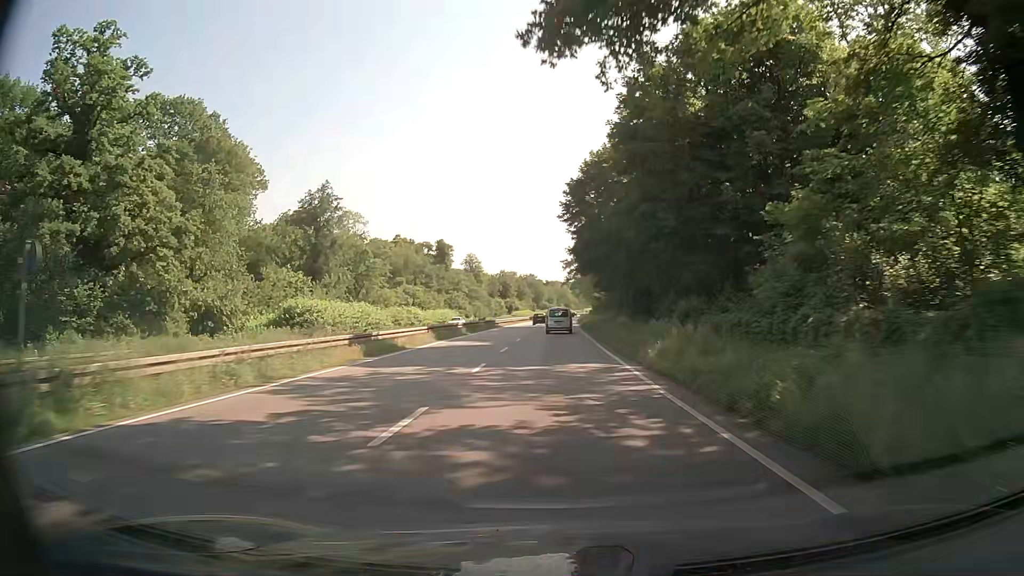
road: trunk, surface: asphalt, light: Day
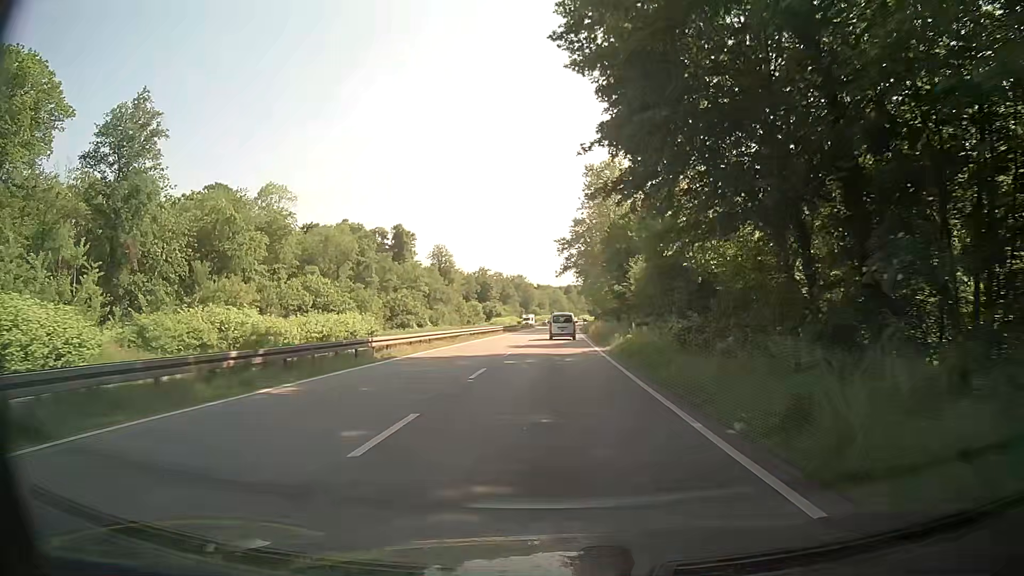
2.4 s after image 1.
(+0.3, +45.5) m; +1°
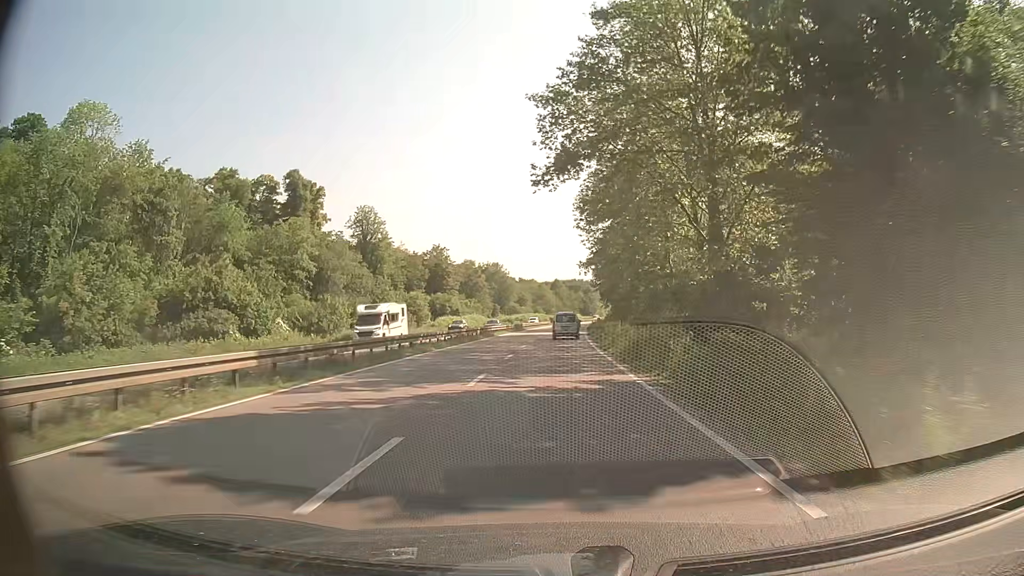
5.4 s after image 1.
(+0.5, +56.2) m; +1°
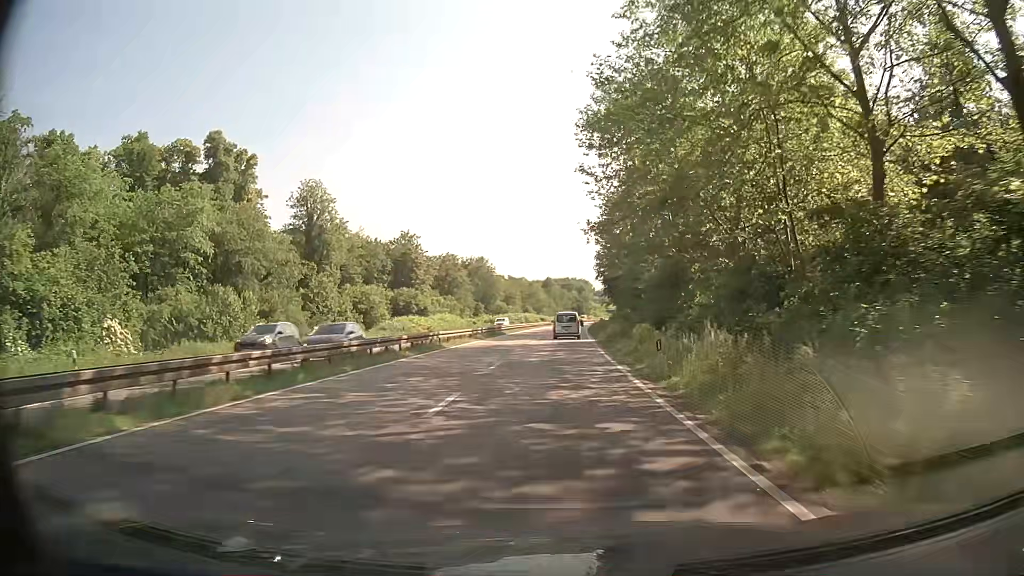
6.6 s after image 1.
(0.0, +22.3) m; +1°
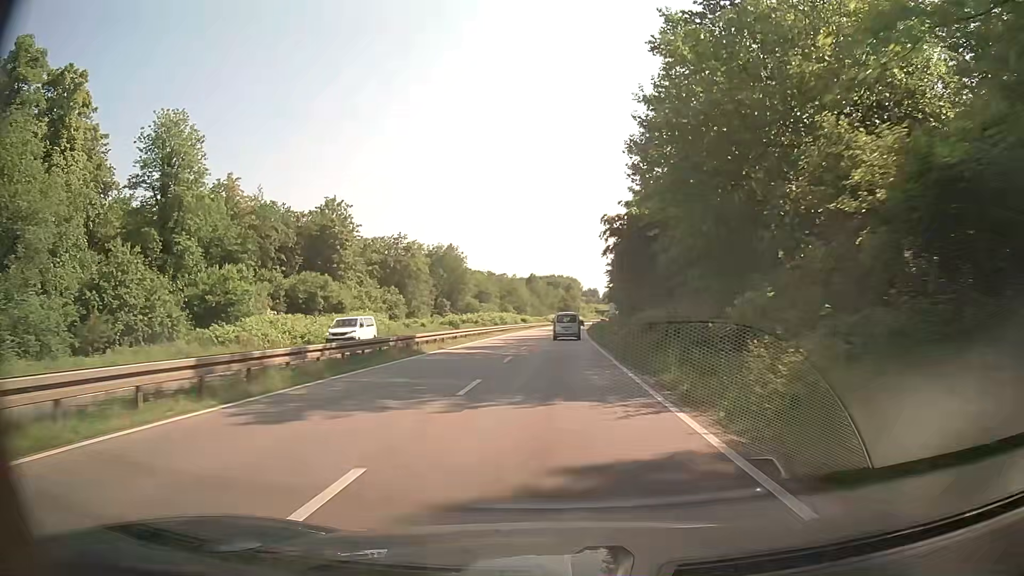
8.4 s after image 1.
(+0.4, +33.3) m; +2°
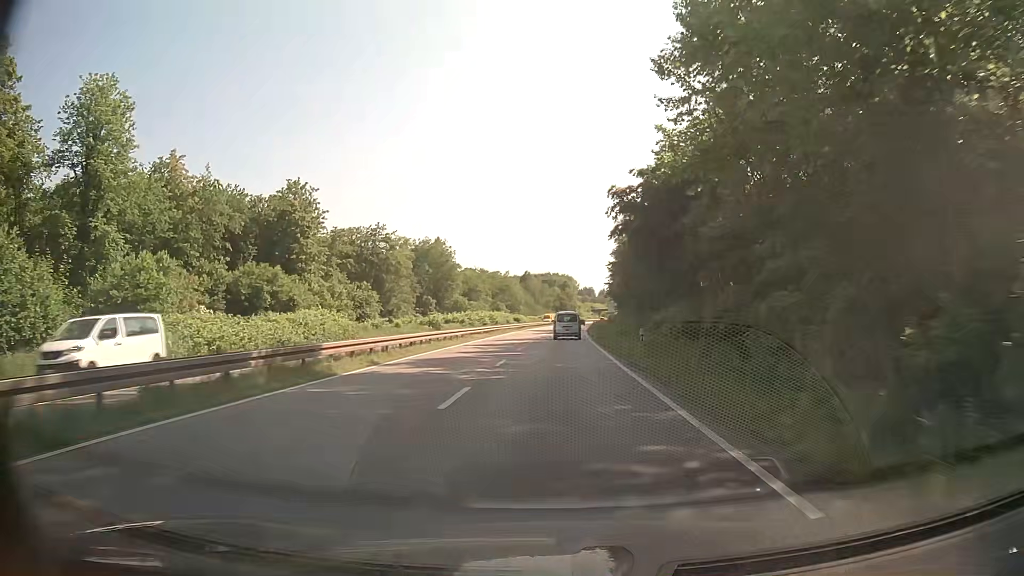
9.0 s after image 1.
(-0.1, +11.0) m; 0°
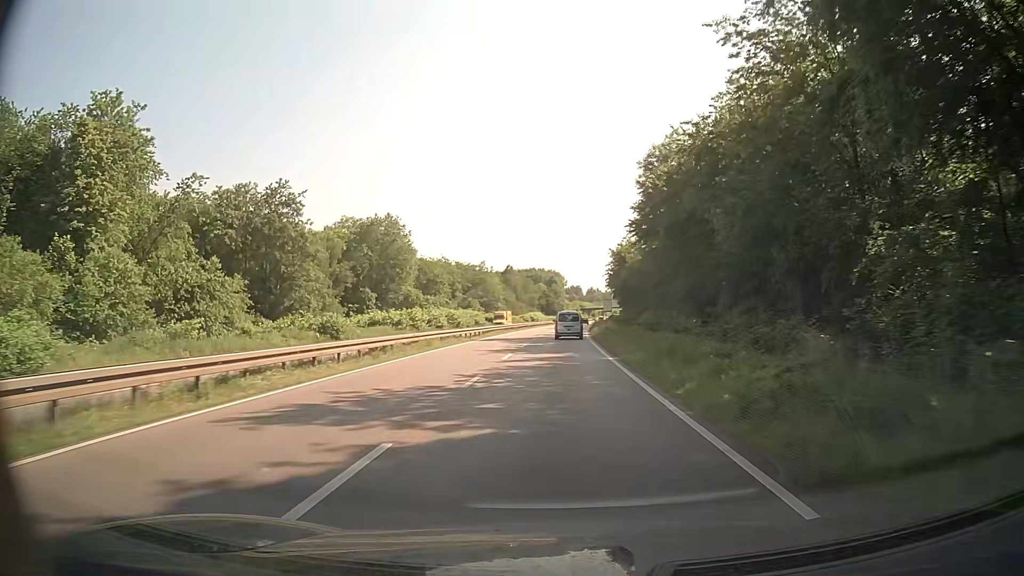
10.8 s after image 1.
(+0.2, +32.9) m; +1°
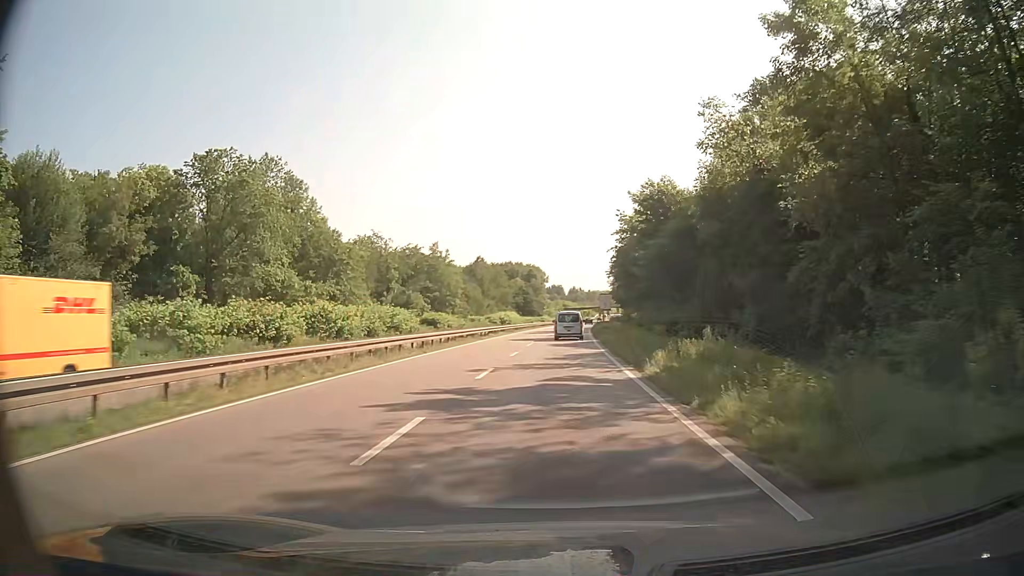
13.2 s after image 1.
(+0.5, +43.0) m; +1°
(0, +10) (0, +20) (0, +30) (+1, +40) (+1, +50) (+2, +60) (+2, +70) (+3, +80) (+3, +90) (+4, +100) m
